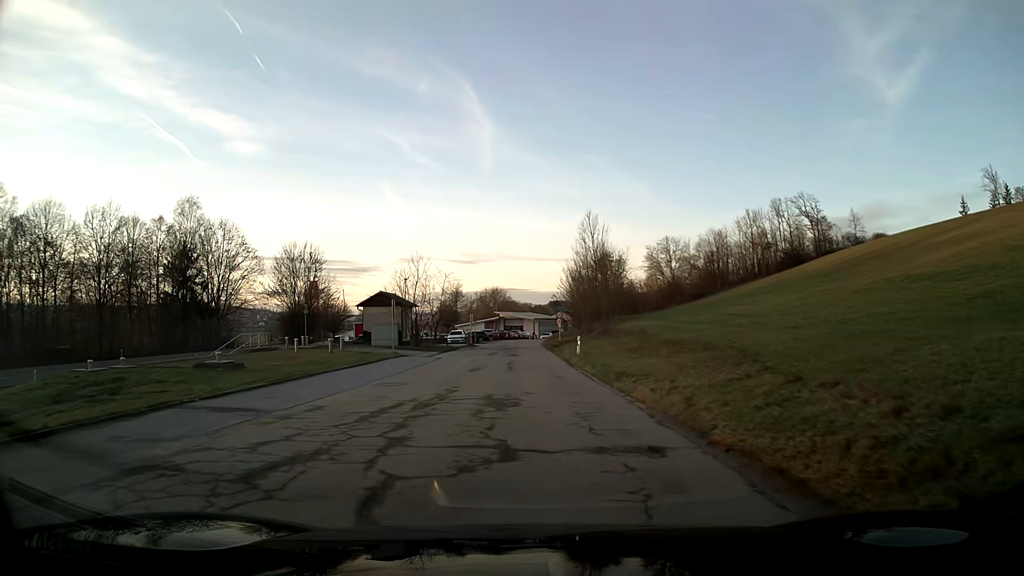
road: tertiary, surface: asphalt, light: Day
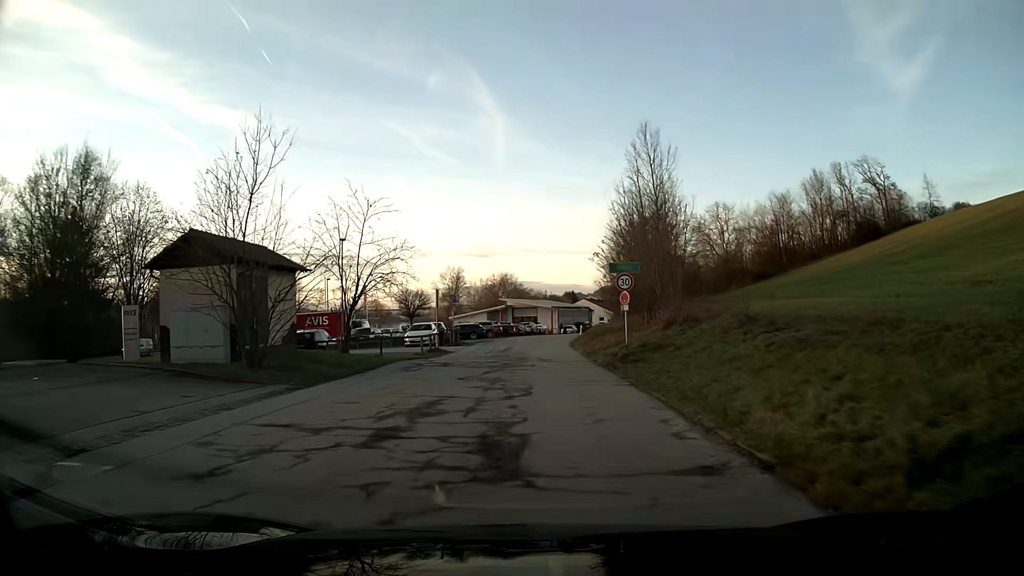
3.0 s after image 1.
(-0.5, +31.7) m; -1°
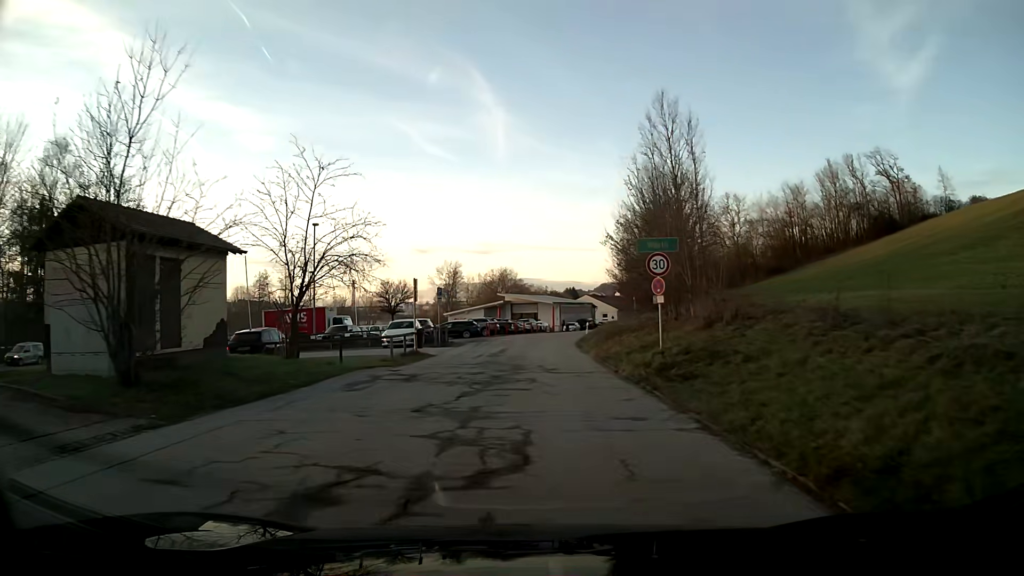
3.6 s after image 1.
(0.0, +6.2) m; 0°
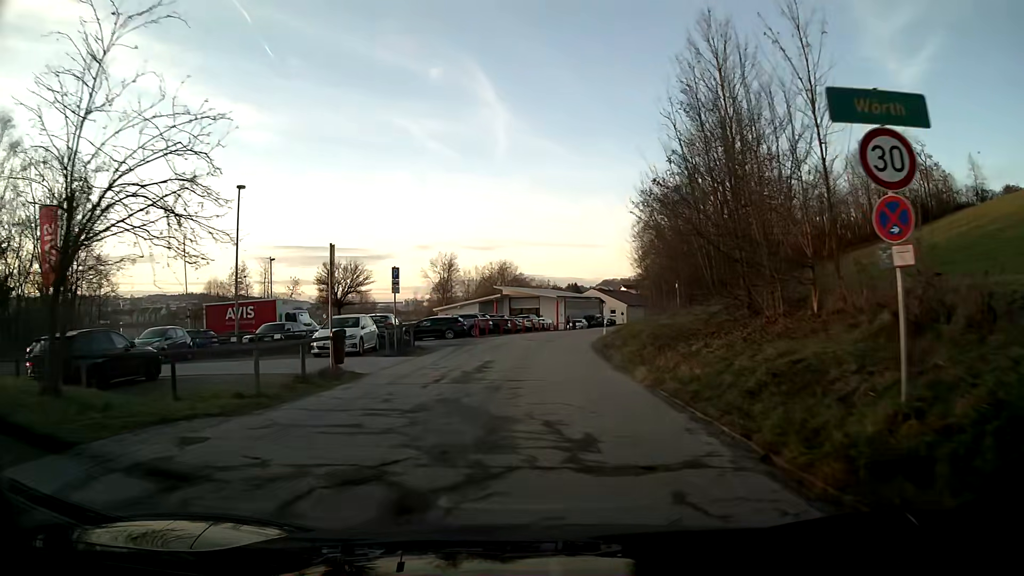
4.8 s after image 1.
(0.0, +11.2) m; 0°
(0, +10) (0, +20) (+1, +30) (+2, +40) (+4, +50) (+6, +59) (+8, +69) (+11, +79) (+14, +88) (+18, +98) m
